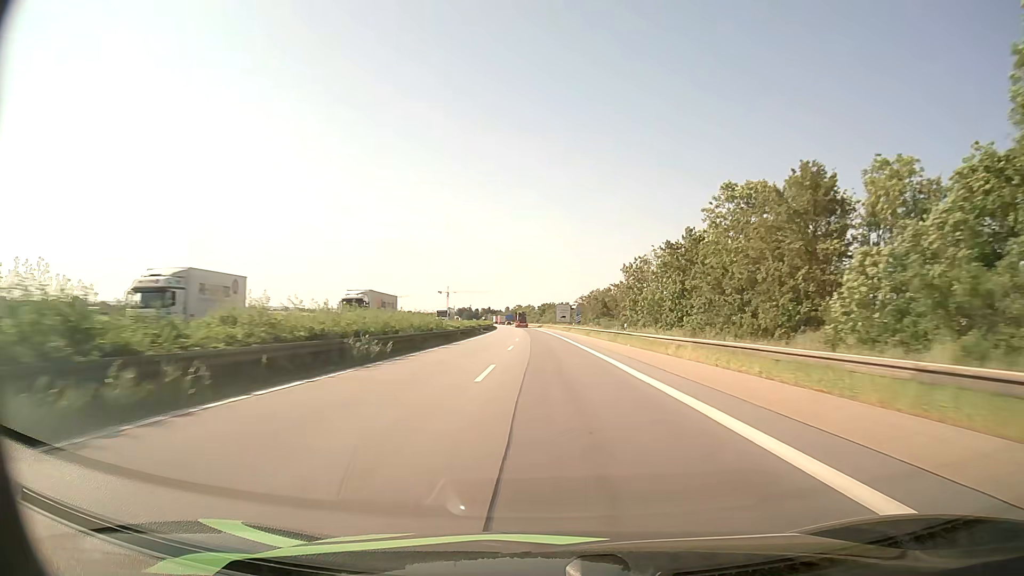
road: motorway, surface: asphalt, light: Day
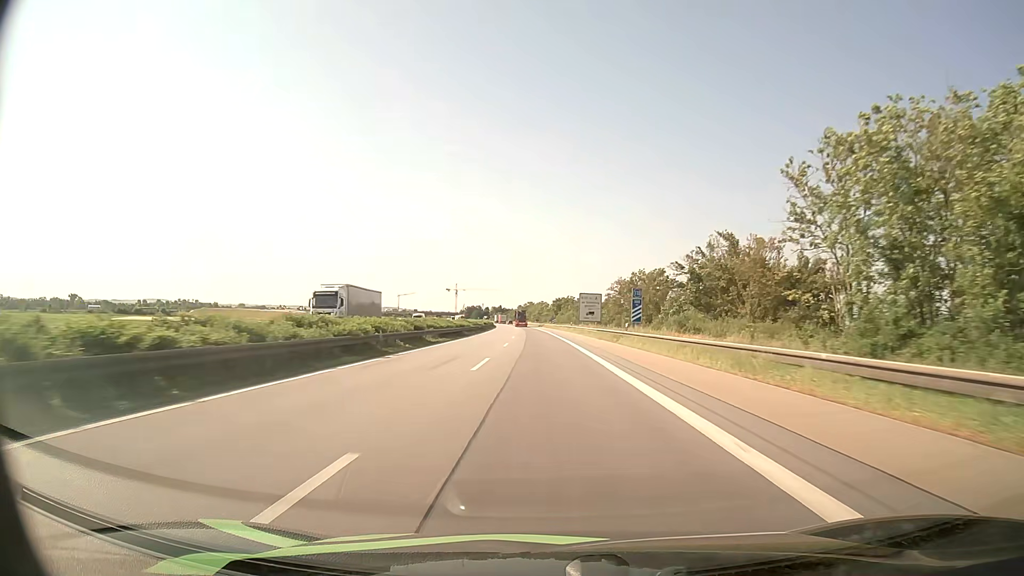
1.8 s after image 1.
(-0.4, +50.5) m; -1°
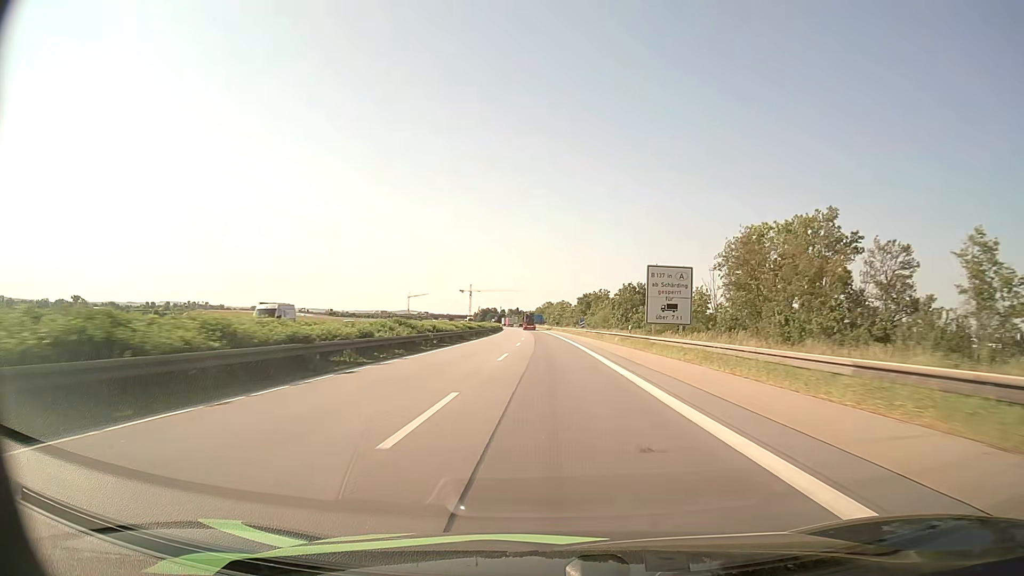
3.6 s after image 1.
(-0.7, +47.3) m; -2°
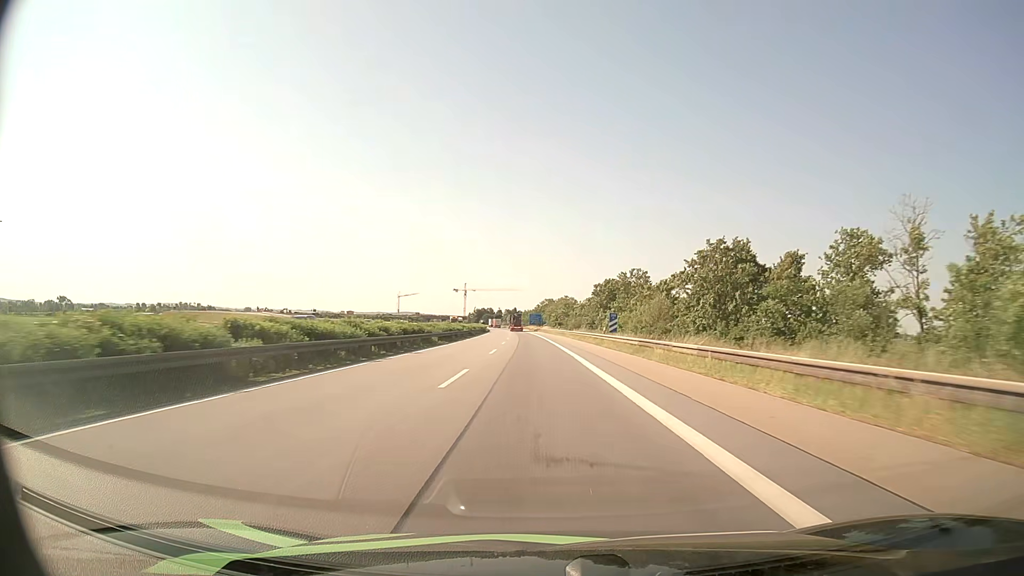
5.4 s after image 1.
(+0.1, +46.6) m; 0°
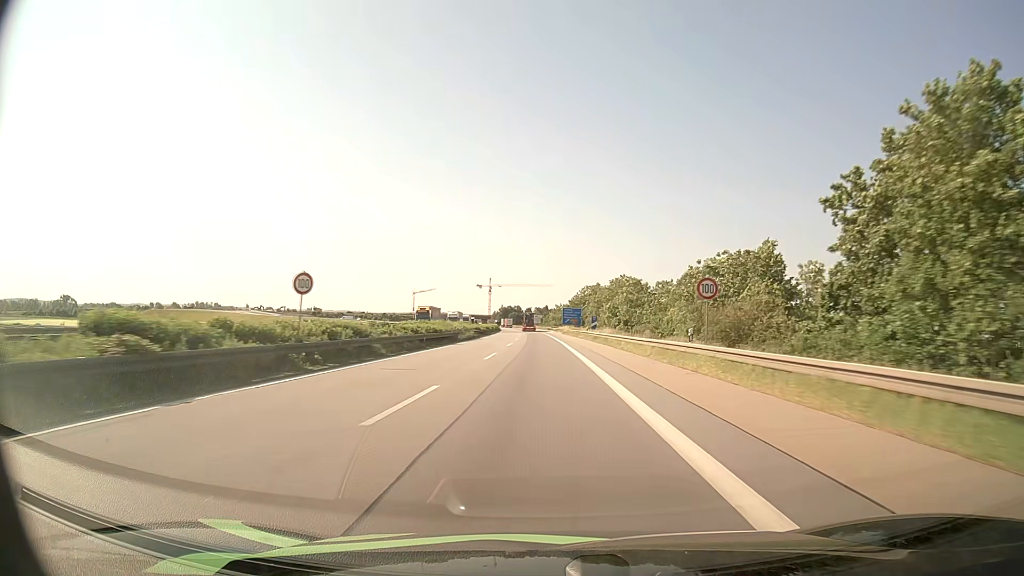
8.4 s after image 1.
(-2.0, +77.9) m; -3°
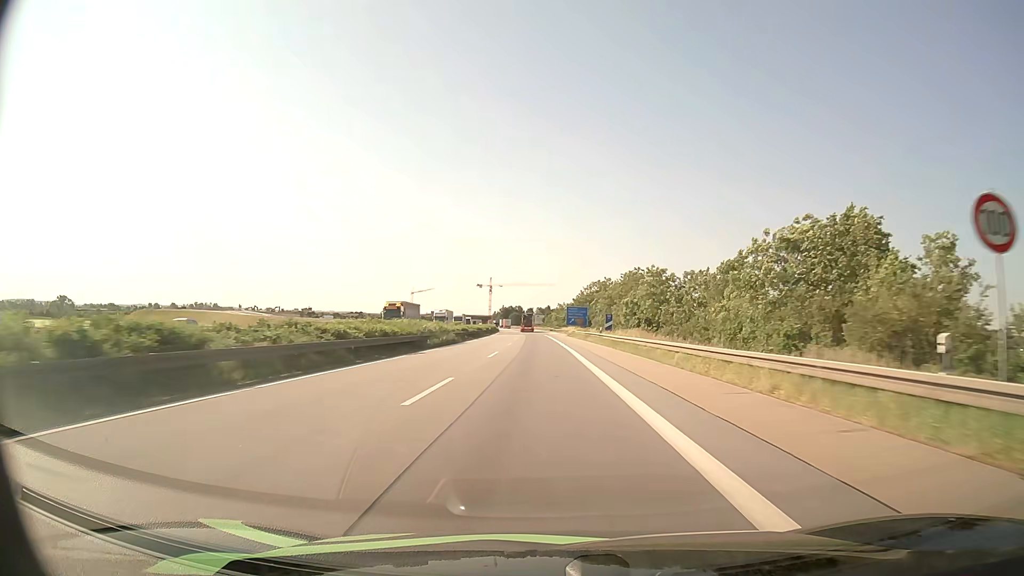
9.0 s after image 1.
(0.0, +15.5) m; 0°
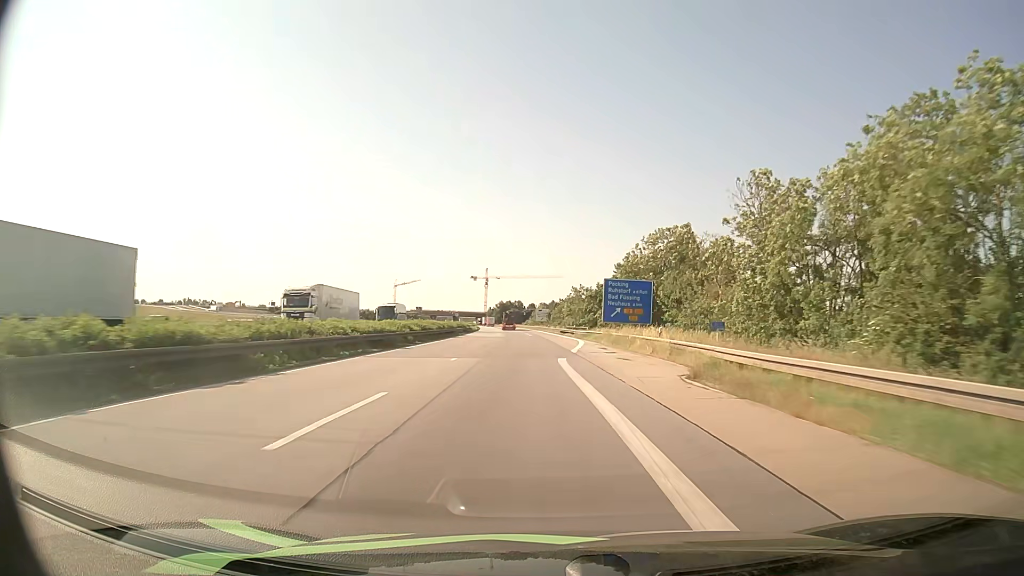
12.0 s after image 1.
(-0.8, +76.5) m; -1°
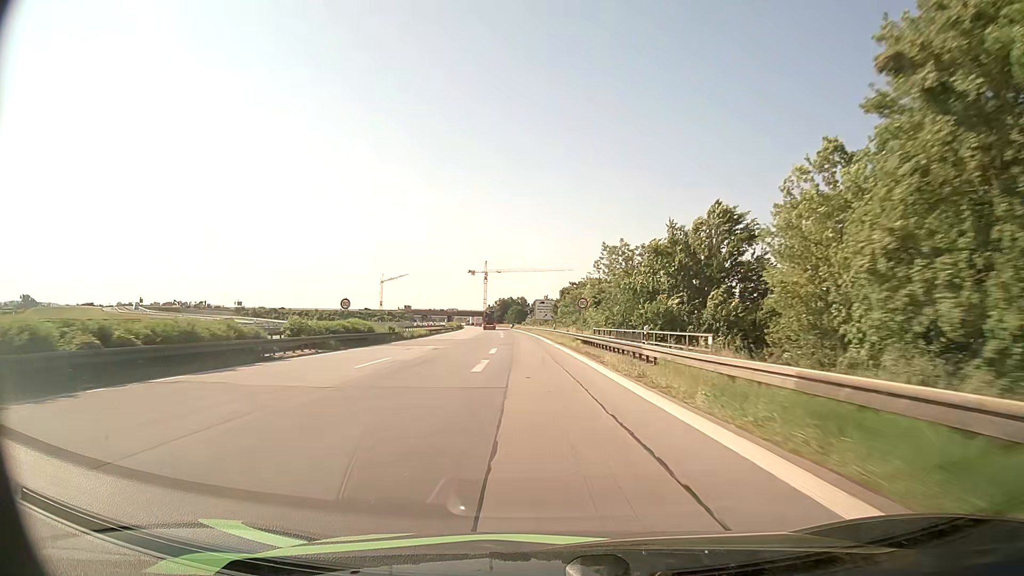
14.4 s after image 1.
(+0.6, +58.0) m; 0°
(0, +10) (0, +20) (-1, +30) (-1, +40) (-1, +50) (-2, +60) (-3, +70) (-3, +80) (-4, +90) (-5, +100) m
